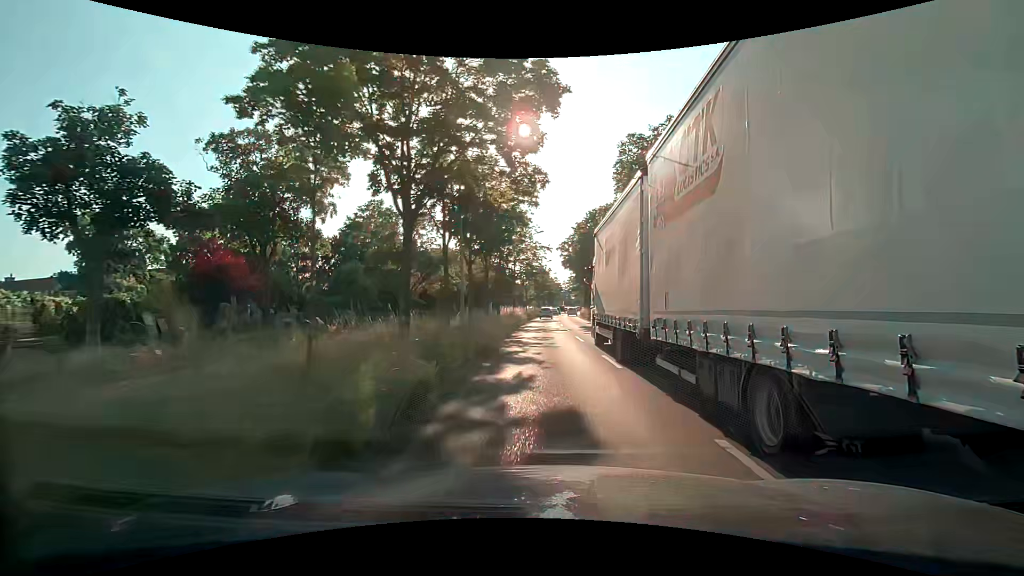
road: primary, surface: asphalt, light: Day
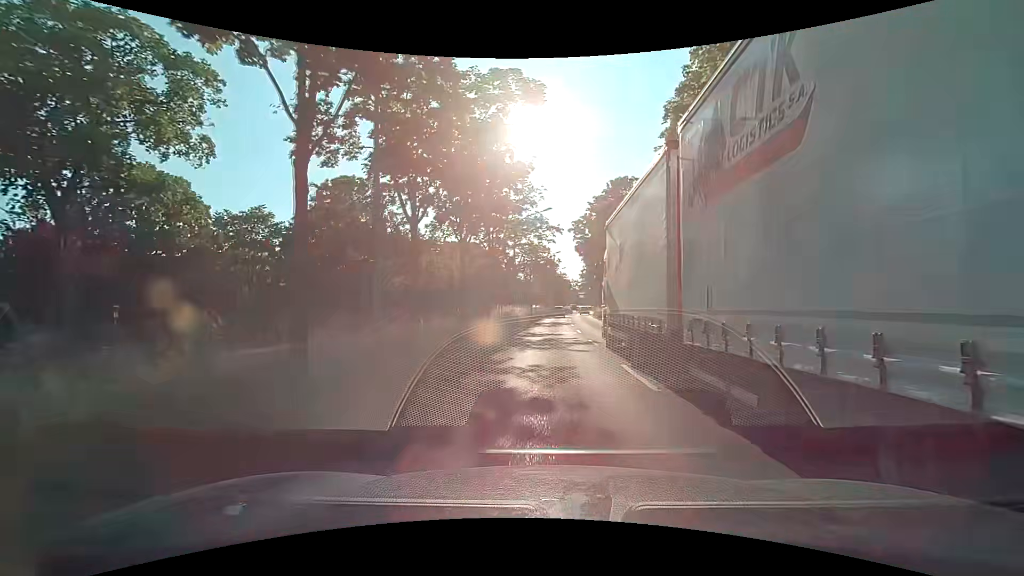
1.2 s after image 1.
(-0.2, +12.2) m; -2°
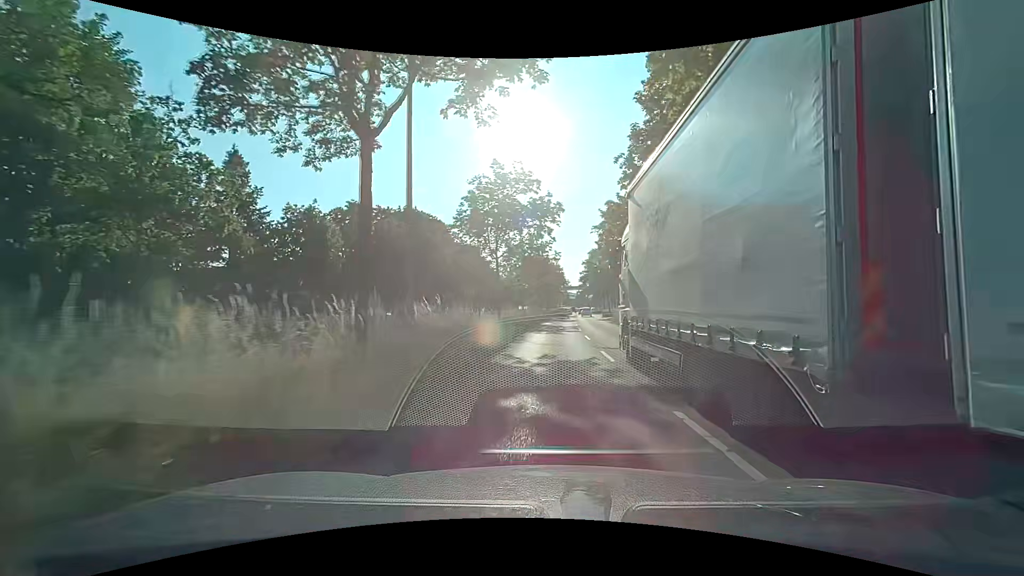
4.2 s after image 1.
(+0.6, +32.4) m; 0°
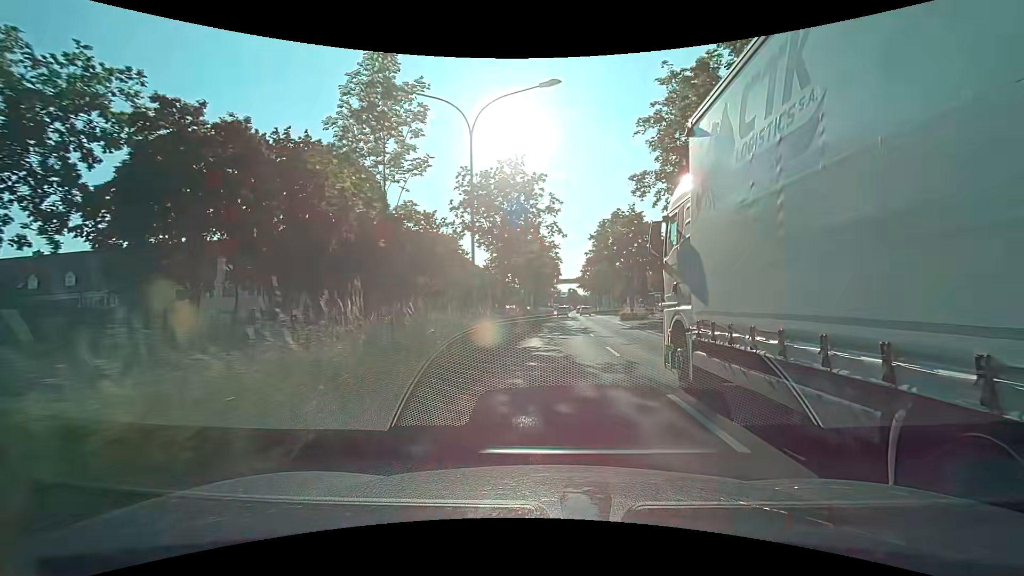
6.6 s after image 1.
(+1.0, +26.0) m; +2°
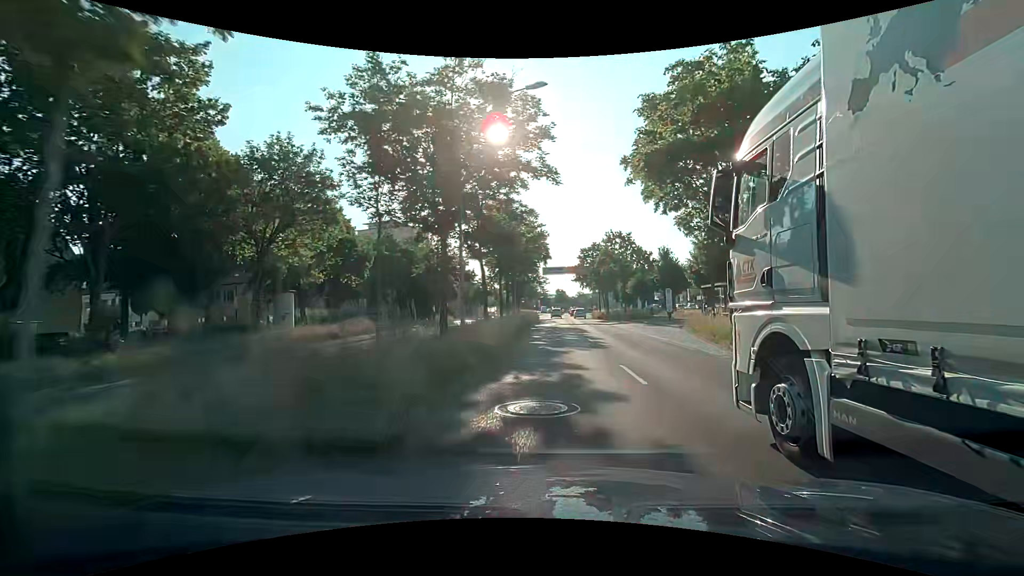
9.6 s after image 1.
(+1.2, +31.9) m; +2°
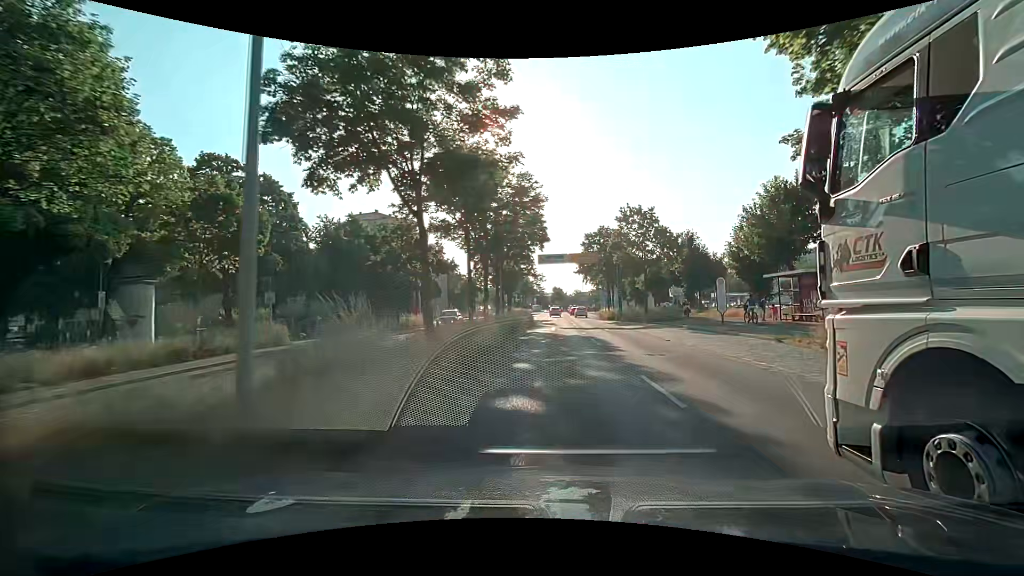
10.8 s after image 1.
(+0.1, +13.2) m; +2°
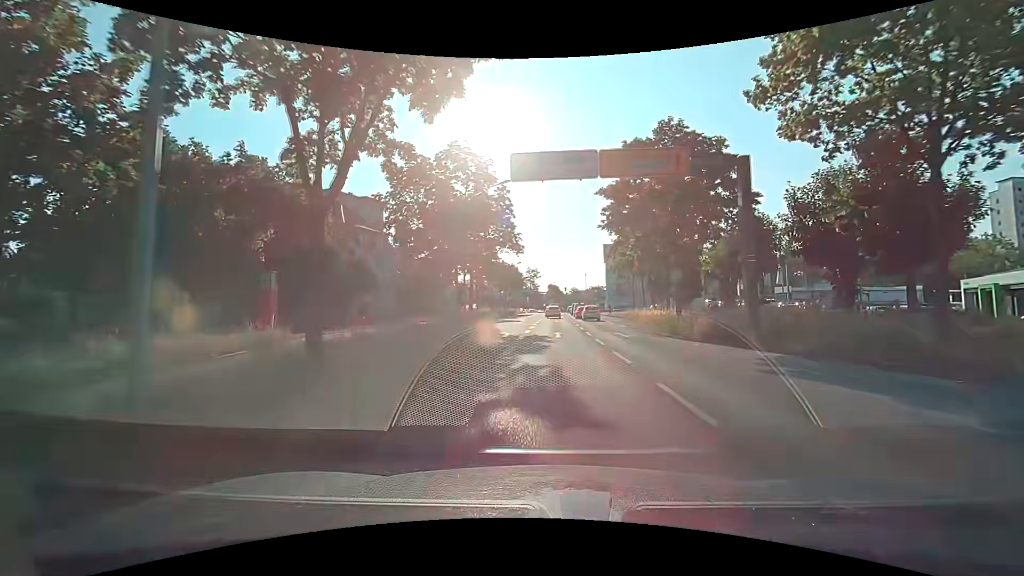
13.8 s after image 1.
(-0.3, +32.8) m; 0°
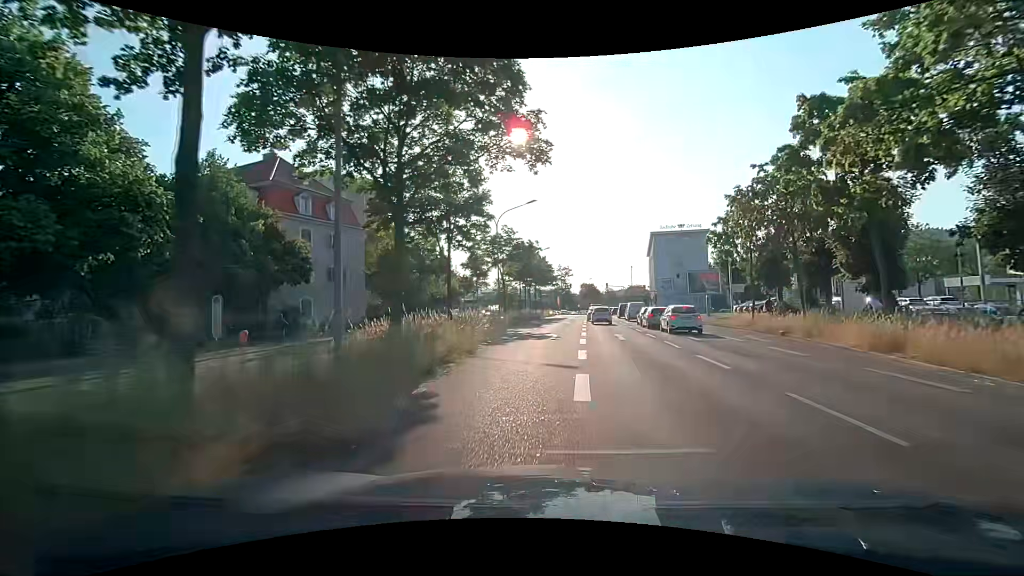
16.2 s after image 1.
(-0.9, +24.3) m; -2°
(0, +10) (0, +20) (0, +30) (0, +40) (+1, +50) (+1, +60) (+2, +70) (+3, +80) (+3, +90) (+4, +100) m
